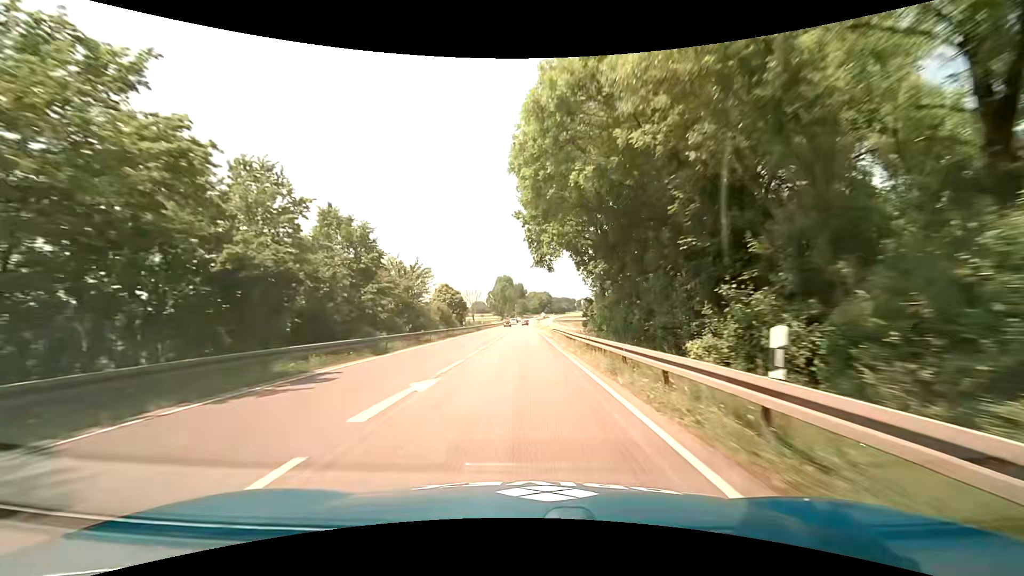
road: primary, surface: asphalt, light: Day
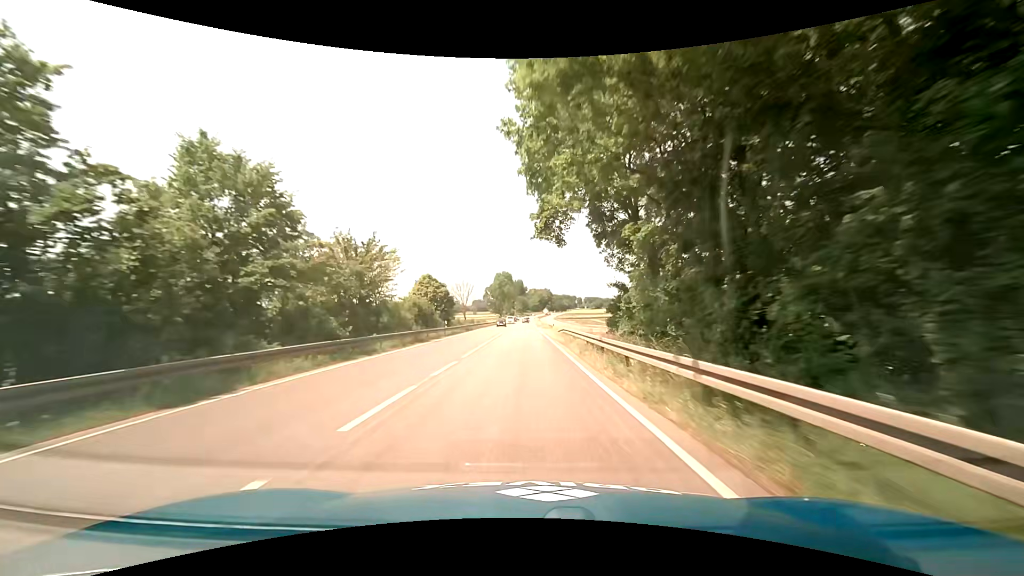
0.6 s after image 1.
(0.0, +12.7) m; 0°
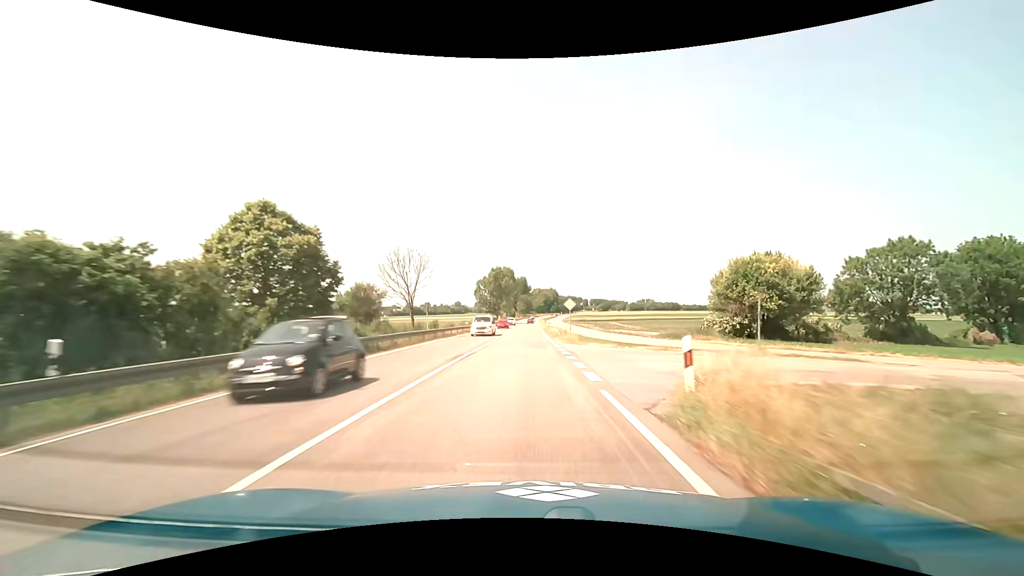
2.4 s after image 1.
(0.0, +38.2) m; 0°
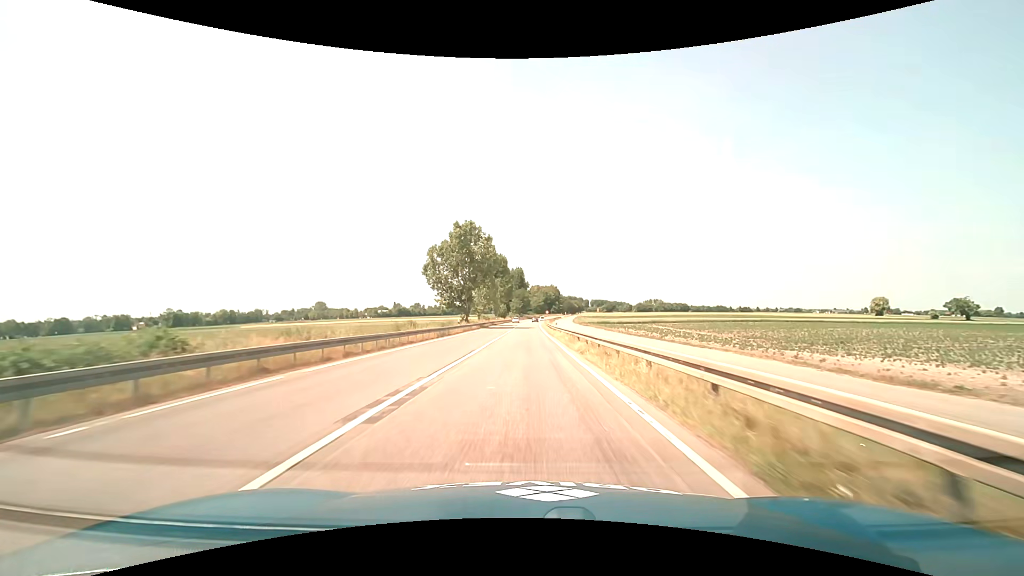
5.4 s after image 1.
(-0.2, +63.4) m; 0°
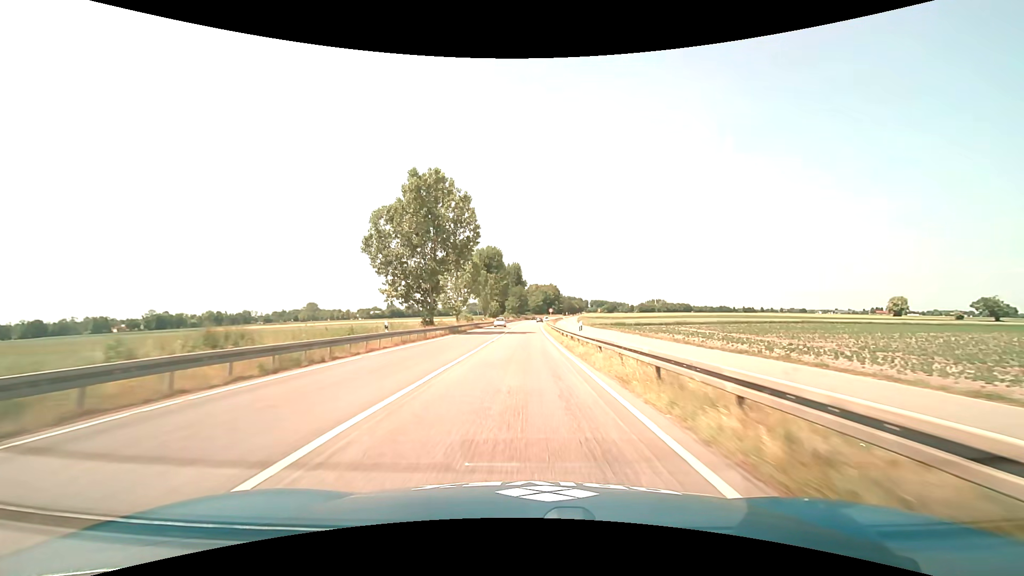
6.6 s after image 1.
(0.0, +25.1) m; 0°
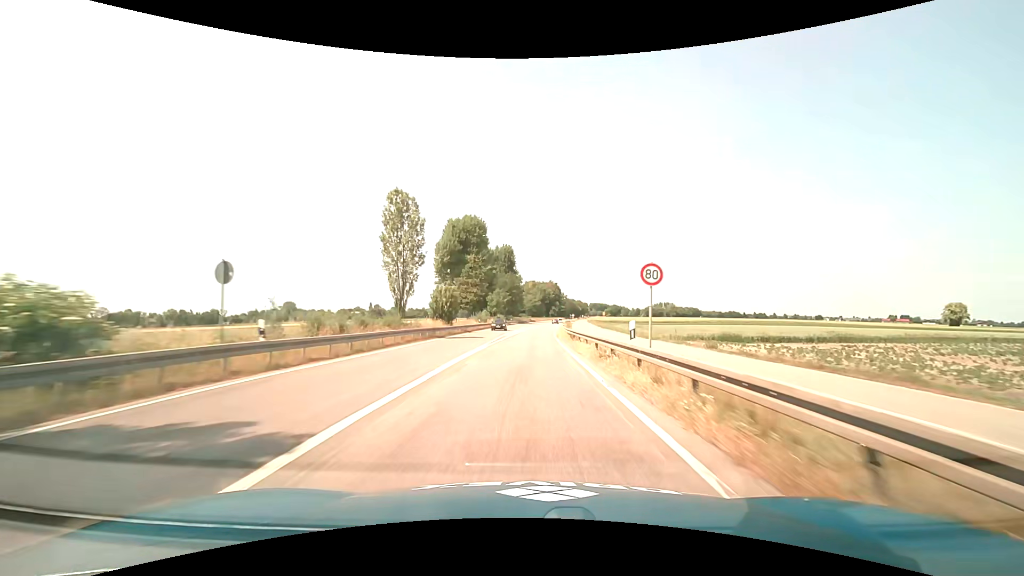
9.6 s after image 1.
(-0.2, +62.5) m; 0°
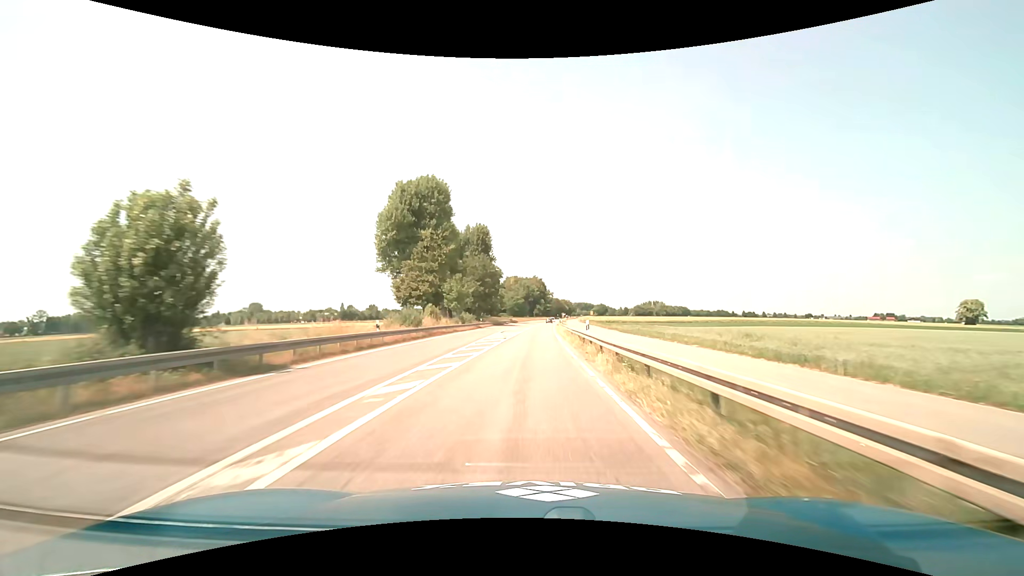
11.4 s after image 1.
(+0.8, +37.4) m; +3°
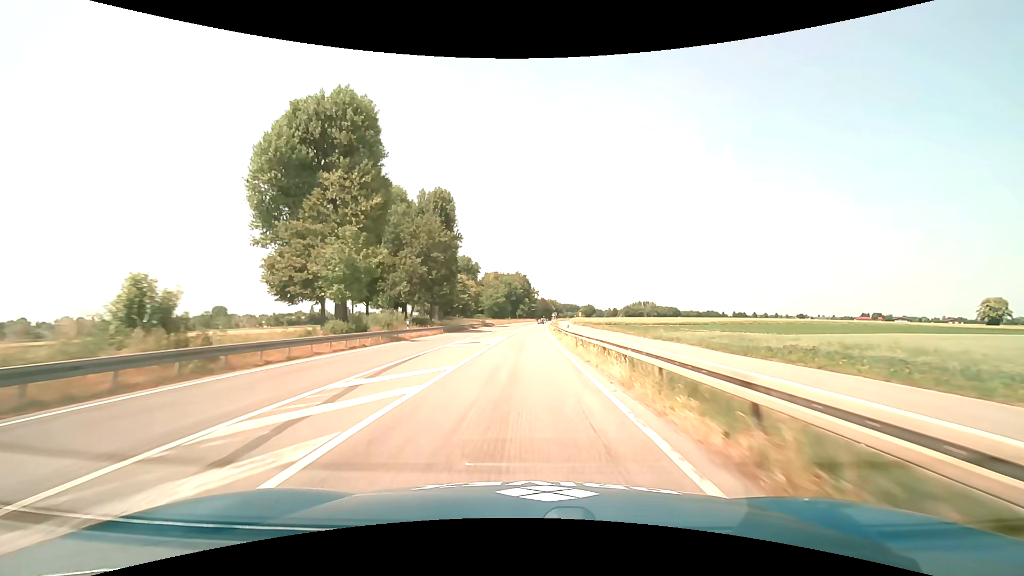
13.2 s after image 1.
(+0.6, +37.3) m; +2°
(0, +10) (0, +20) (0, +30) (0, +40) (0, +50) (+1, +60) (+1, +70) (+1, +80) (+1, +90) (+2, +100) m
